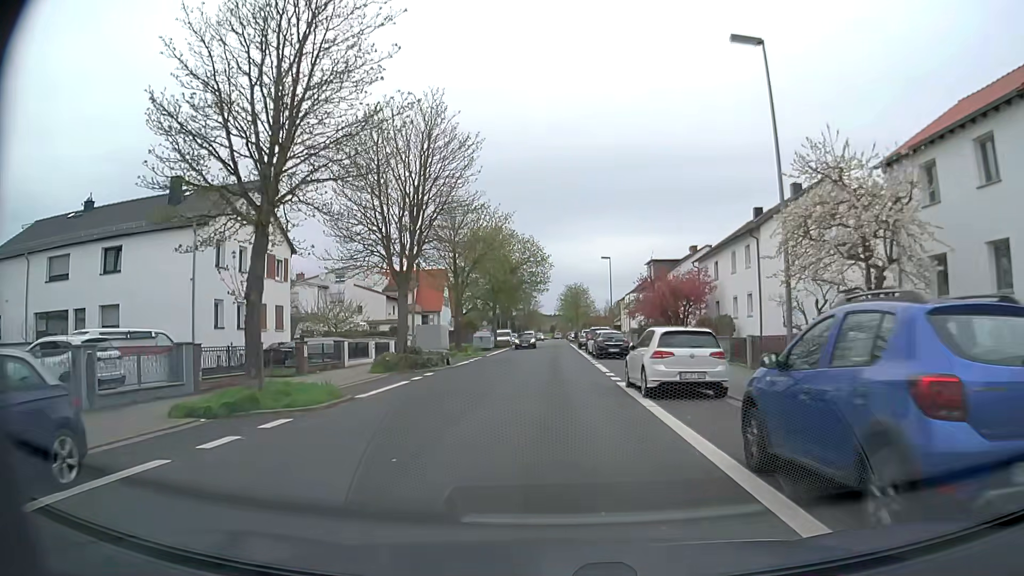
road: unclassified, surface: asphalt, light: Day
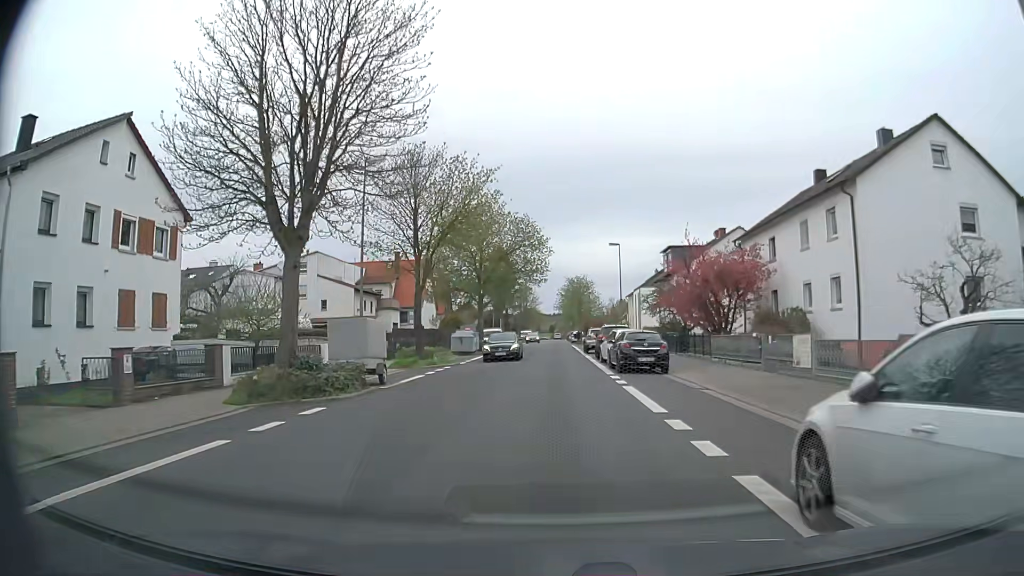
(0.0, +12.1) m; 0°
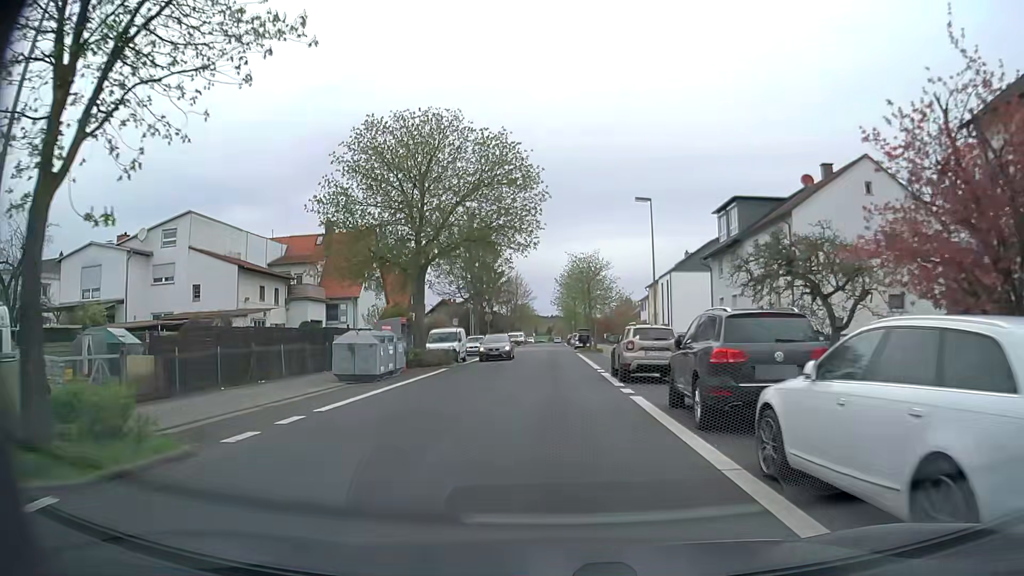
(0.0, +24.2) m; +1°
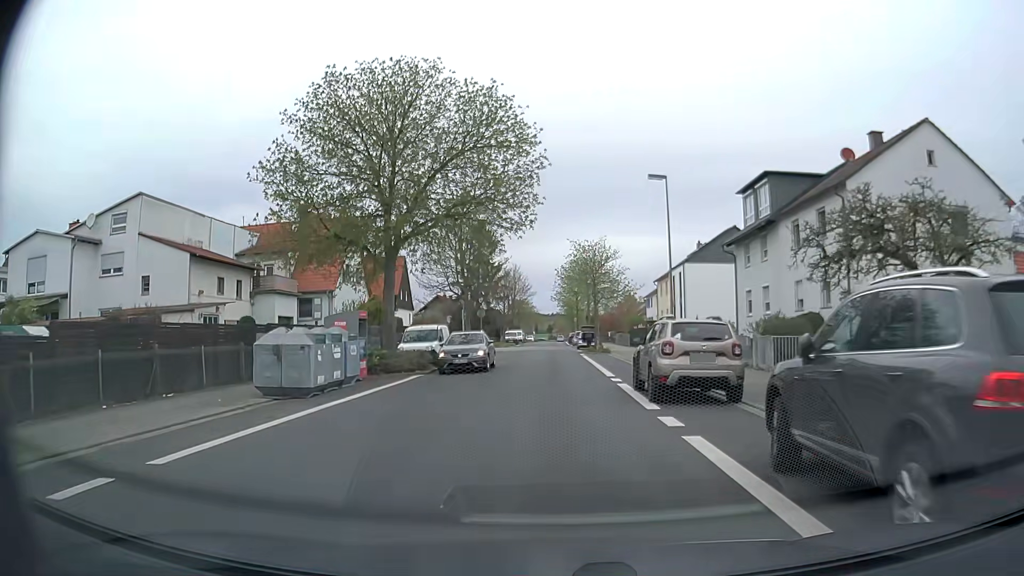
(0.0, +6.0) m; 0°
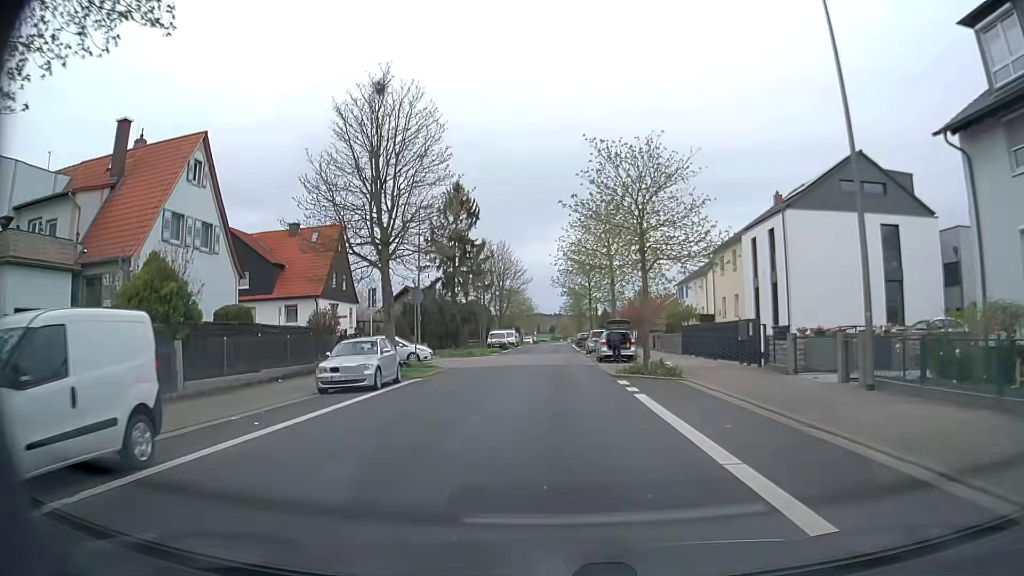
(0.0, +24.2) m; 0°
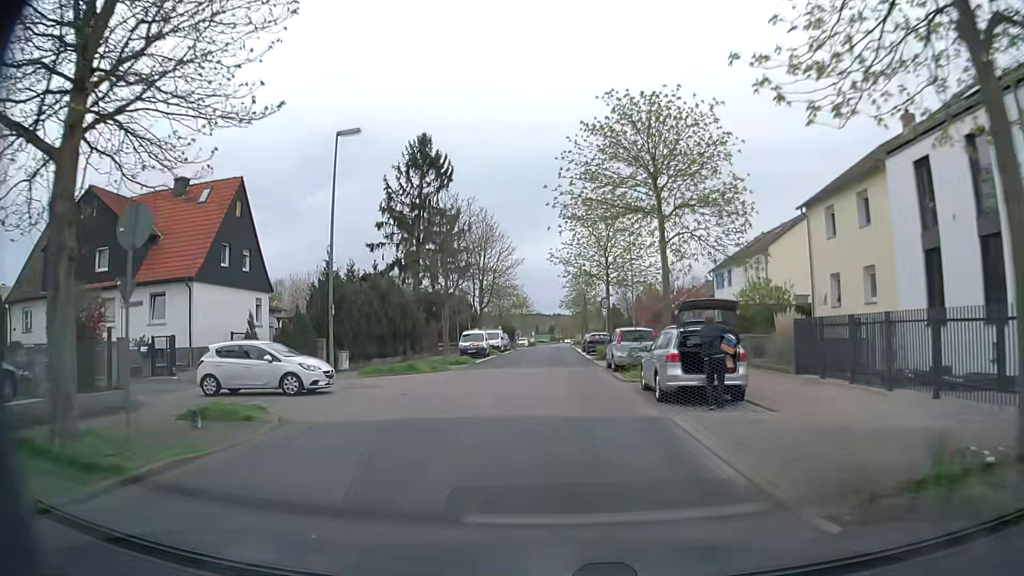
(+0.1, +18.2) m; 0°
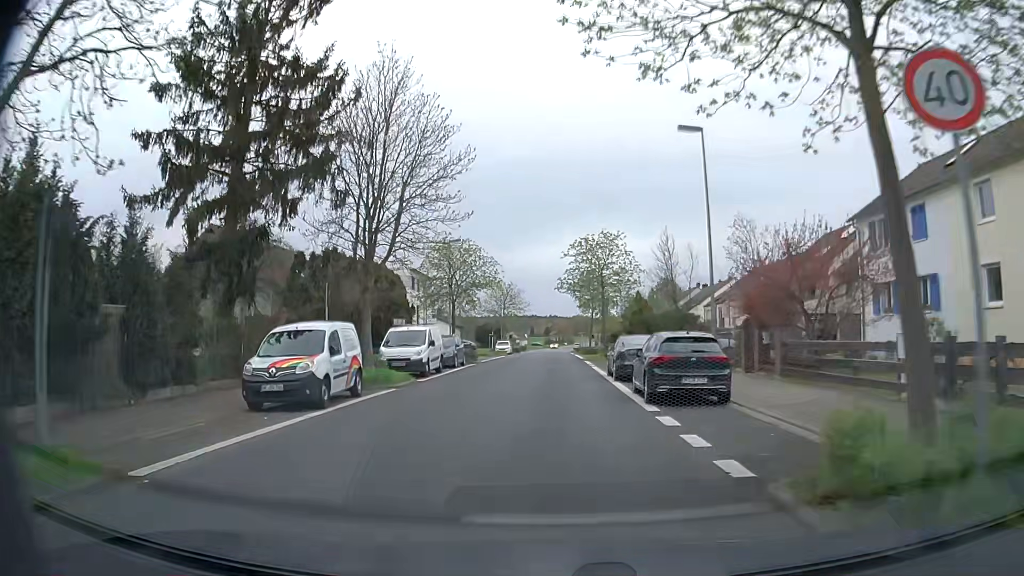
(+0.2, +30.3) m; +1°
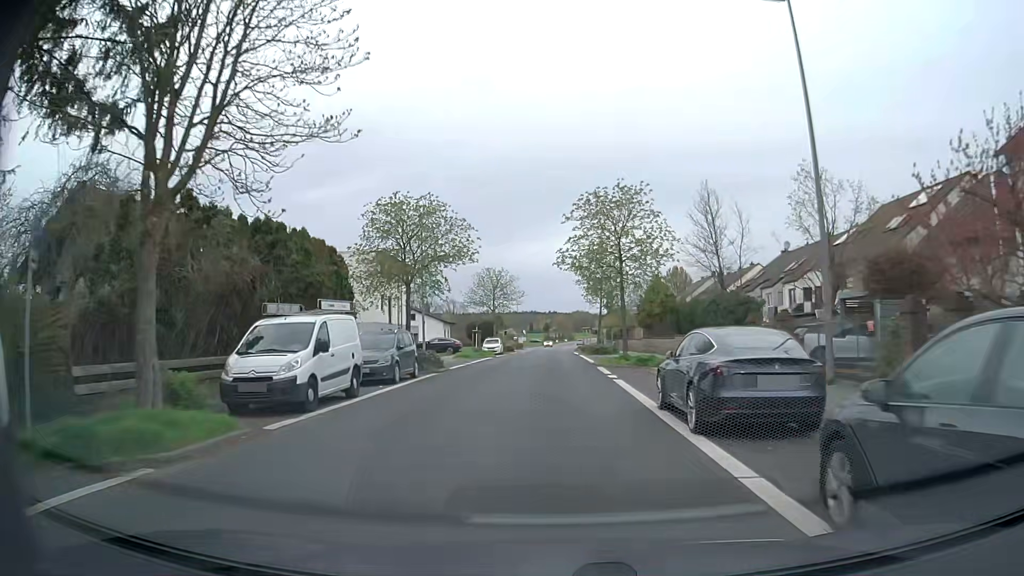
(0.0, +12.1) m; 0°
(0, +10) (0, +20) (0, +30) (0, +40) (0, +50) (0, +60) (+1, +70) (+1, +80) (+2, +90) (+3, +100) m
